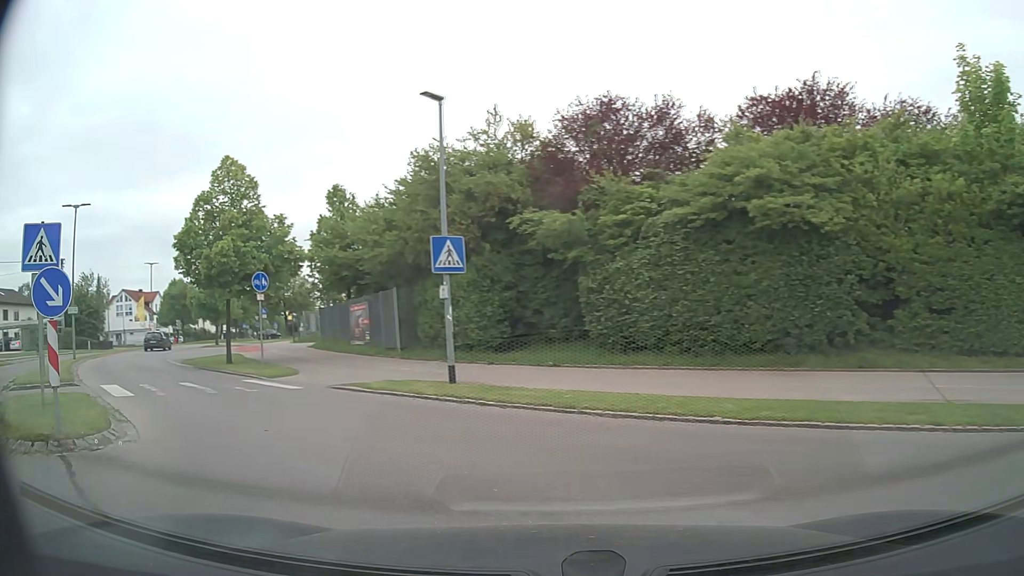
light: Day
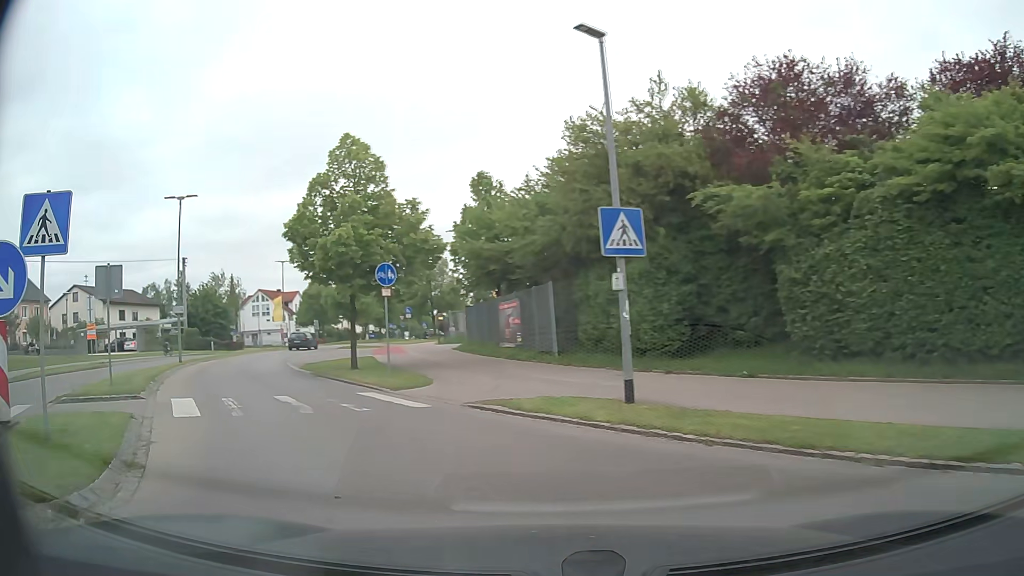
(-0.5, +3.6) m; -14°
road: tertiary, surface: asphalt
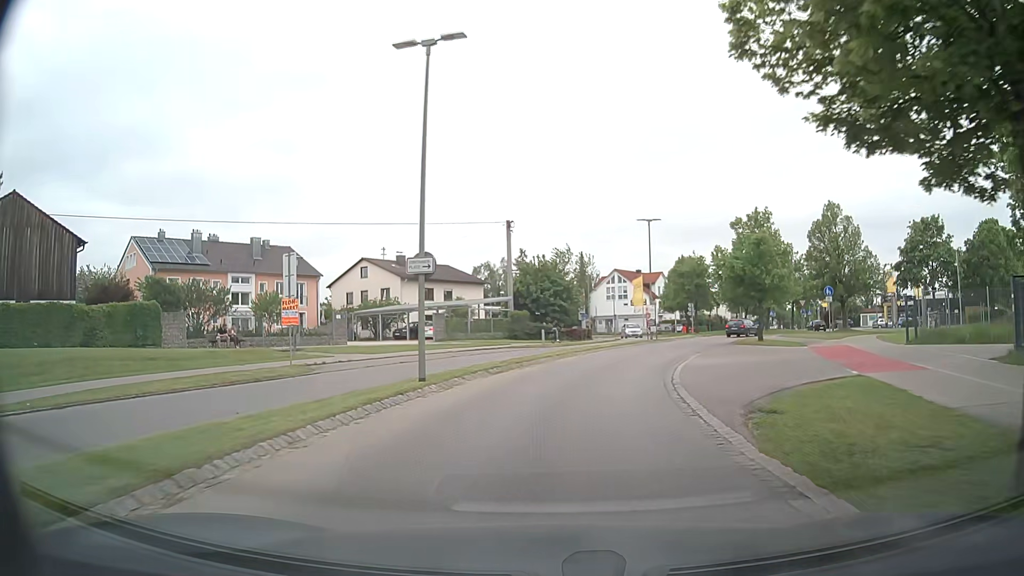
(-6.6, +16.9) m; -30°
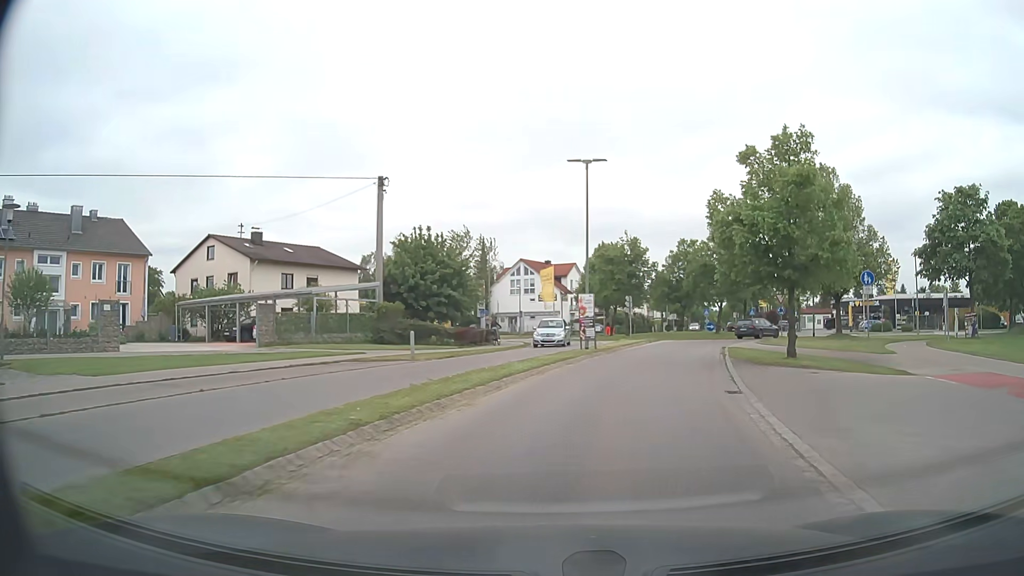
(+0.9, +16.2) m; +8°
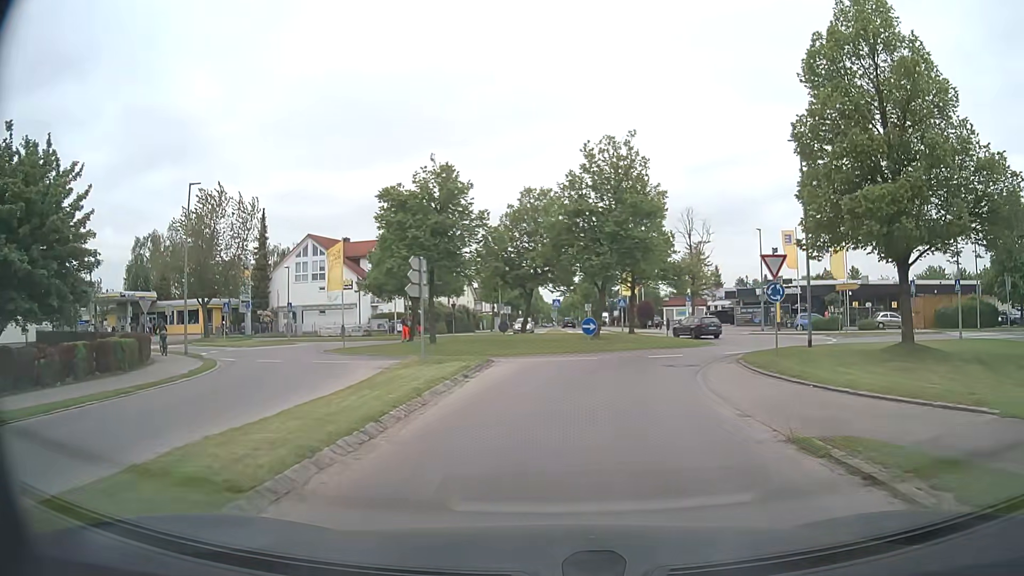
(+3.7, +25.4) m; +14°
(0, +10) (+2, +20) (+7, +28) (+11, +38) (+10, +48) (+6, +57) (+4, +67) (+4, +77) (+4, +87) (+3, +97) m
